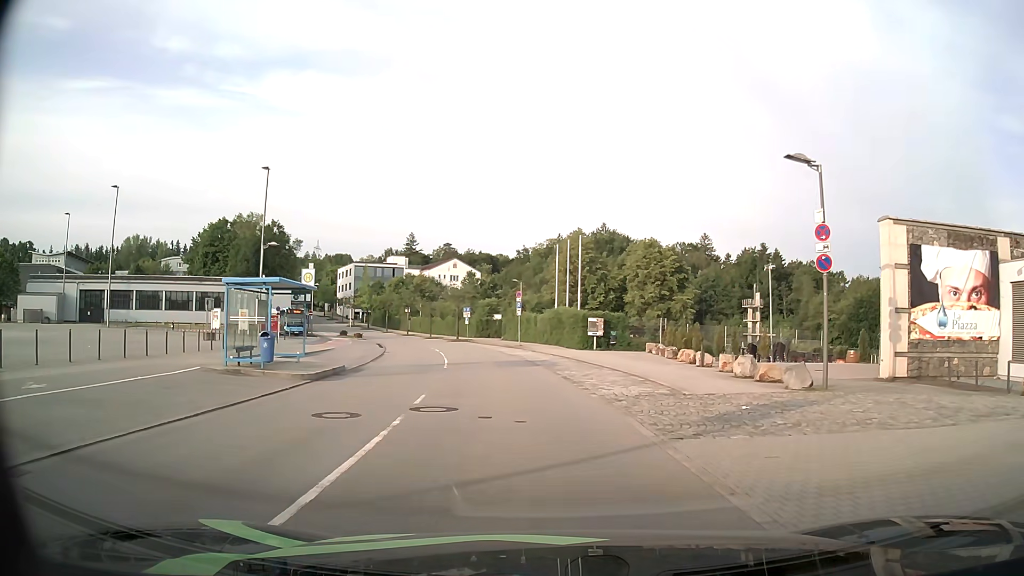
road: residential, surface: asphalt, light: Day
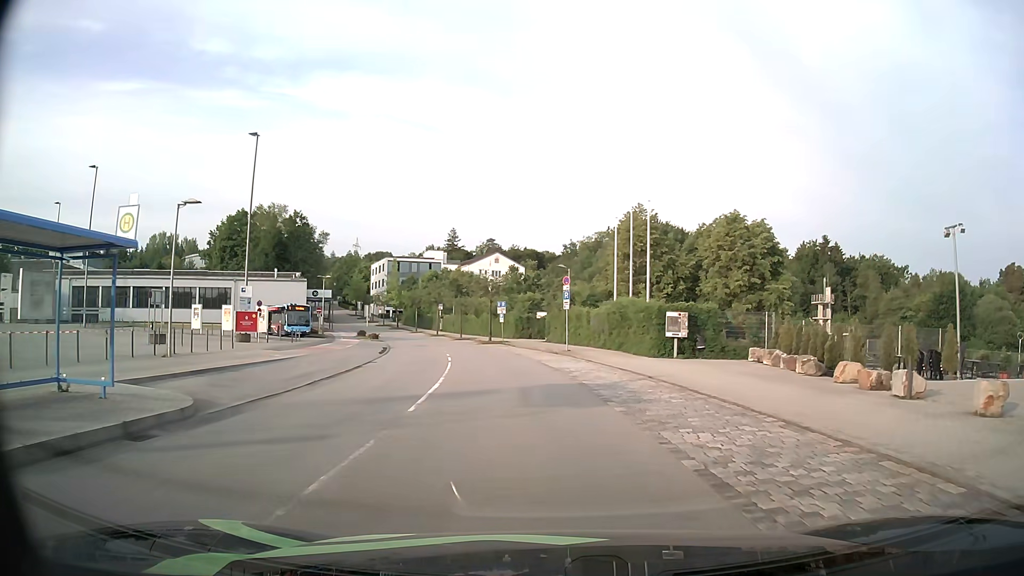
(-0.4, +12.7) m; -4°
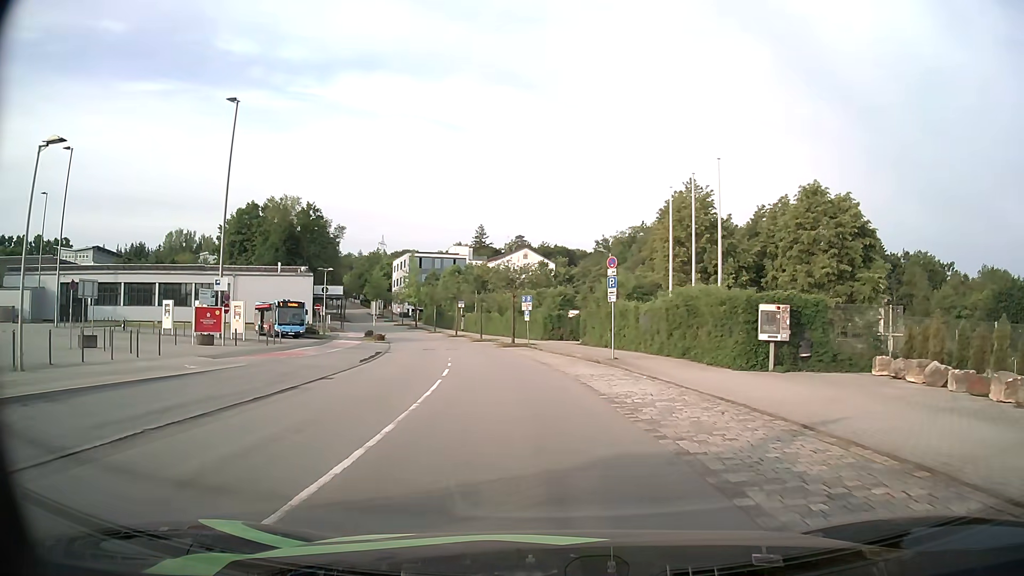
(-0.2, +9.1) m; -2°
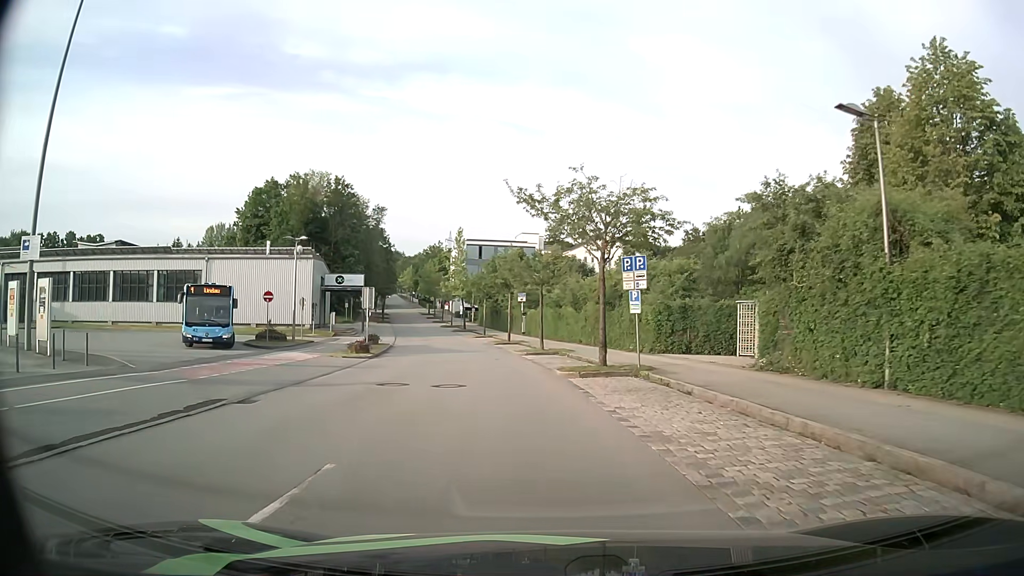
(-1.4, +24.4) m; -7°
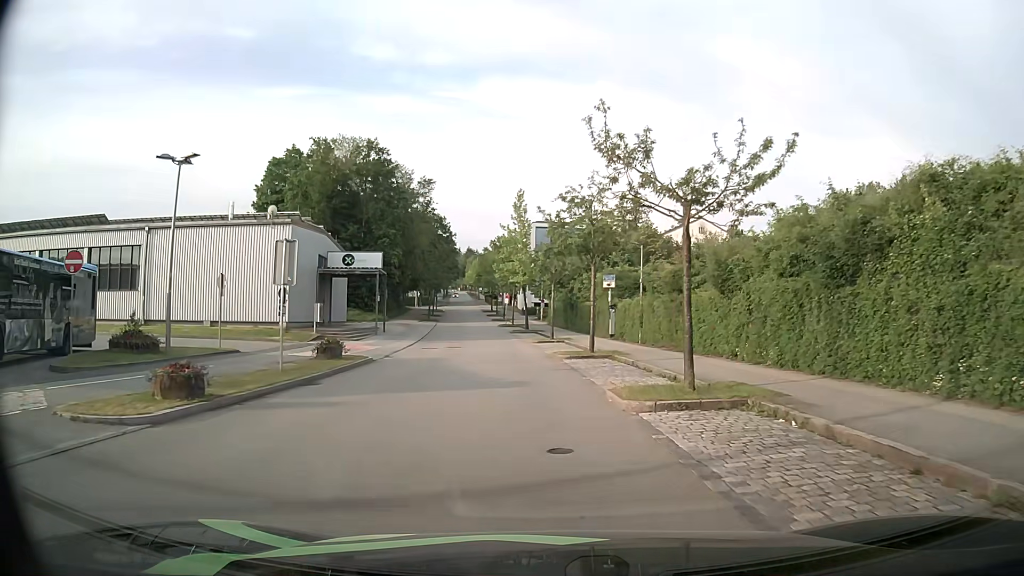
(-1.2, +21.1) m; -6°
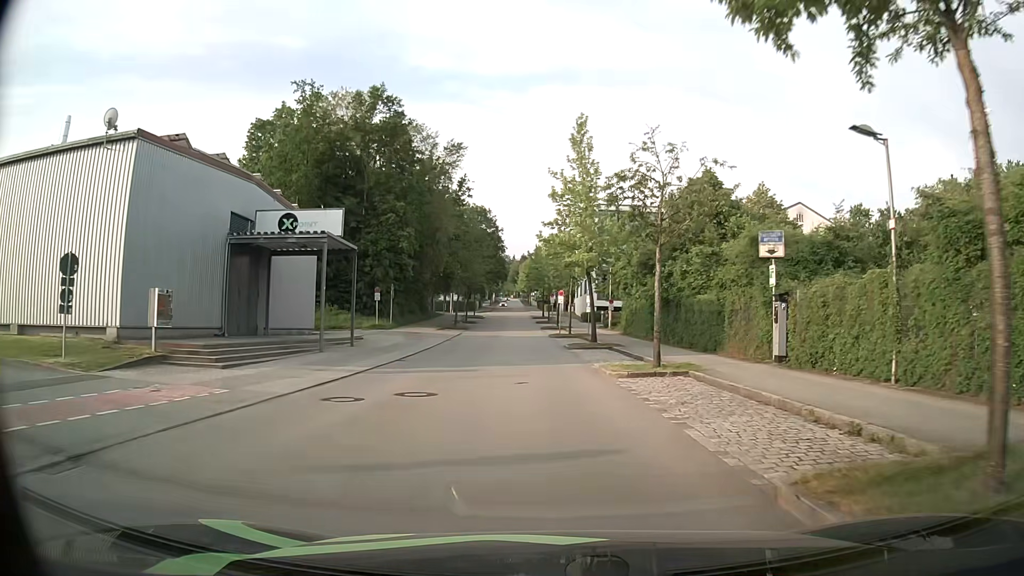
(-1.2, +21.7) m; -5°
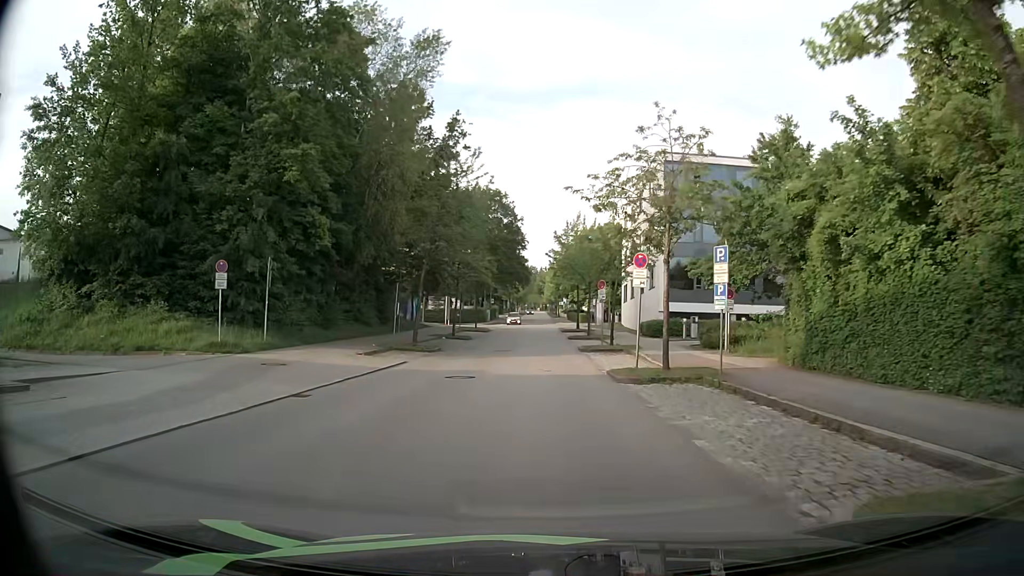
(-0.6, +29.3) m; -2°
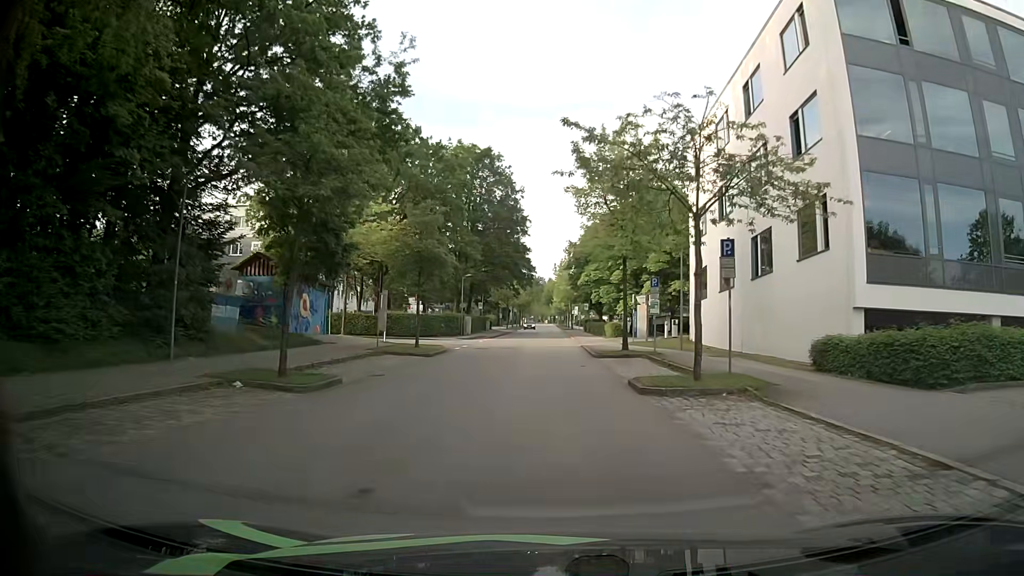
(-0.2, +31.2) m; -1°
(0, +10) (0, +20) (0, +30) (0, +40) (0, +50) (0, +60) (0, +70) (0, +80) (0, +90) (0, +100) m
